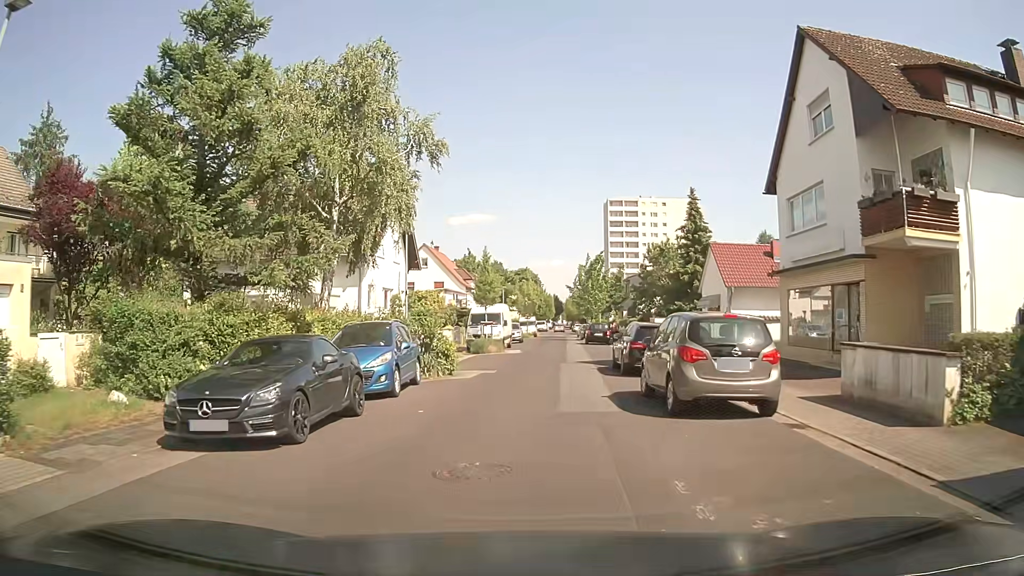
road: residential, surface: asphalt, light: Day
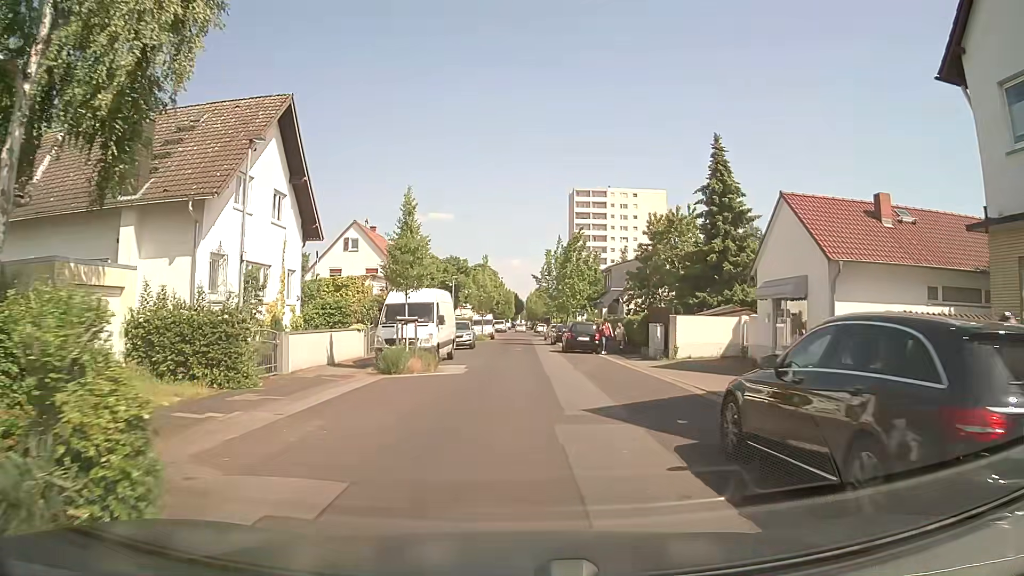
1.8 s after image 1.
(+0.6, +14.8) m; +5°
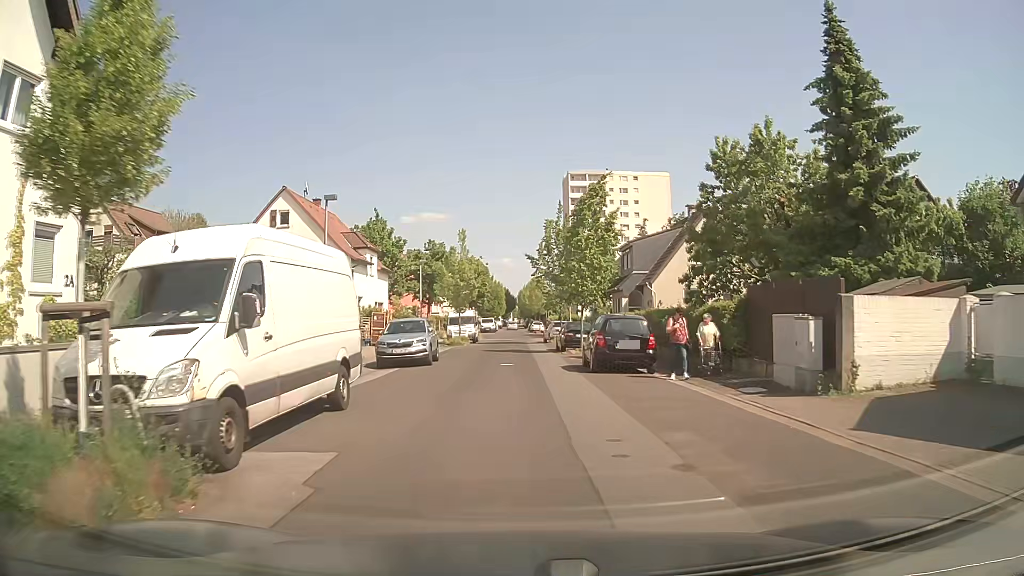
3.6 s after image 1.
(0.0, +15.5) m; 0°
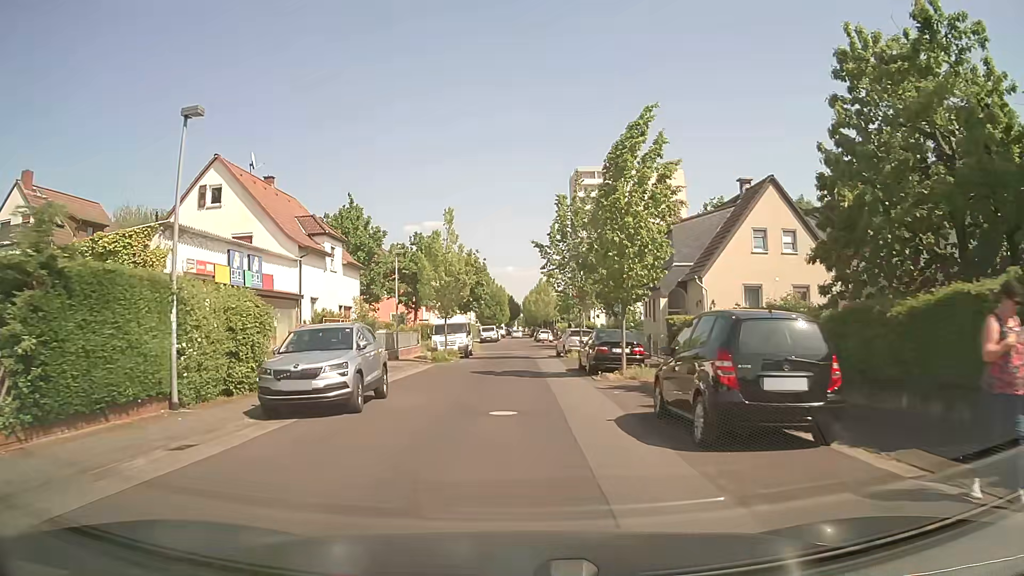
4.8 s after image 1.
(0.0, +10.7) m; -1°
(0, +10) (0, +20) (0, +30) (+1, +40) (+2, +50) (+1, +60) (+1, +70) (+1, +80) (+1, +90) (+1, +100) m
